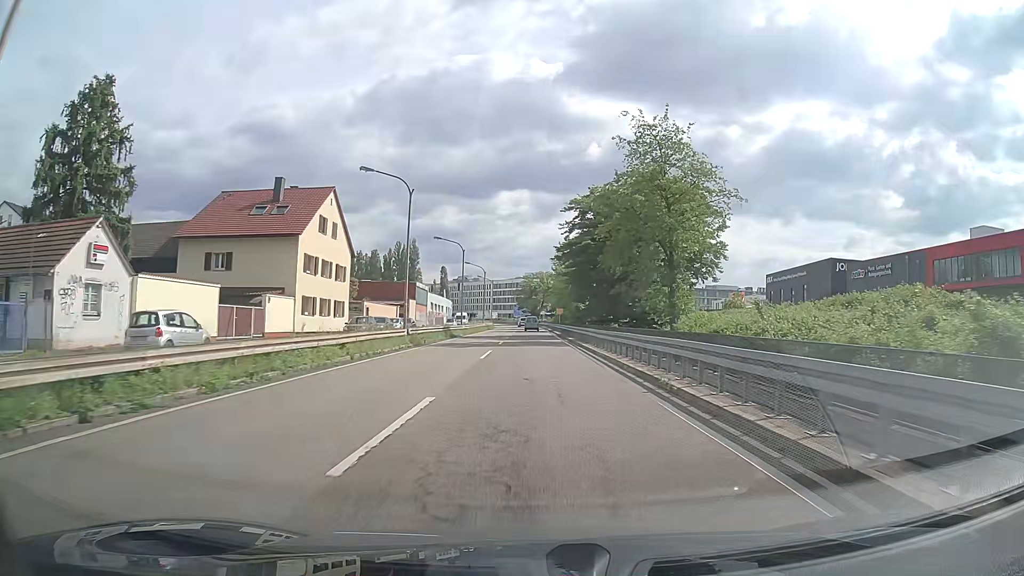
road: trunk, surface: asphalt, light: Day
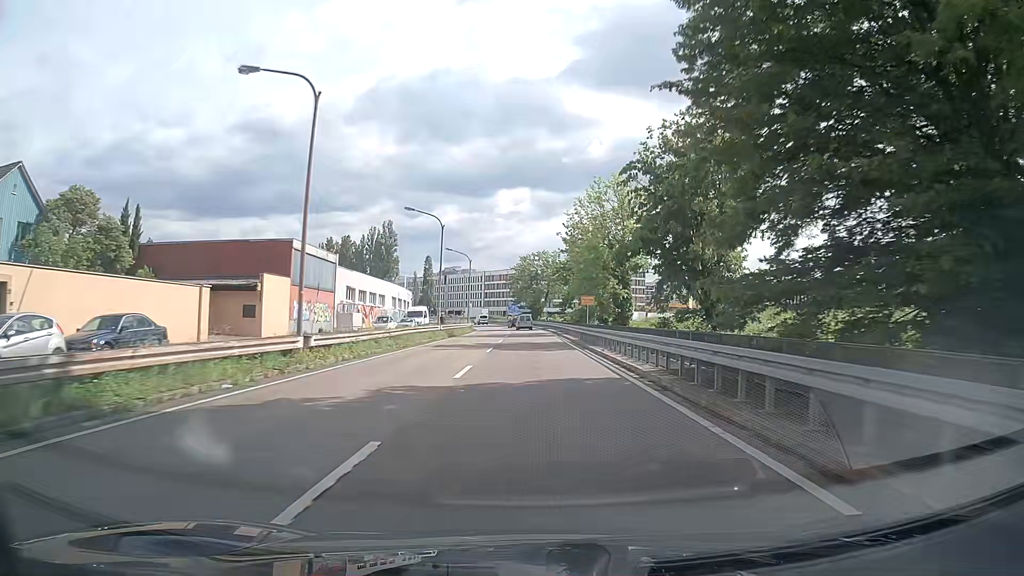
(-0.1, +46.6) m; 0°
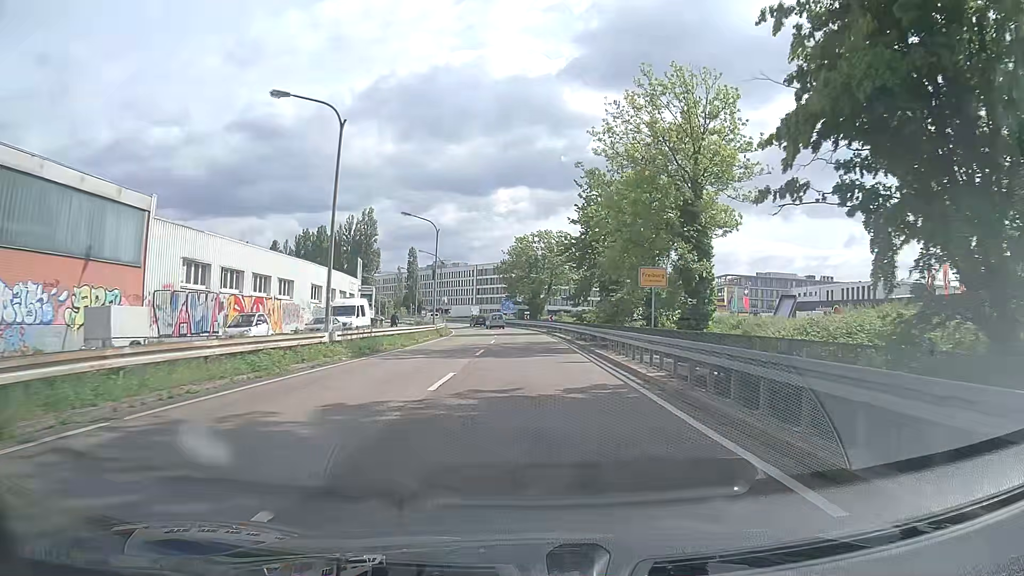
(-0.1, +26.7) m; 0°
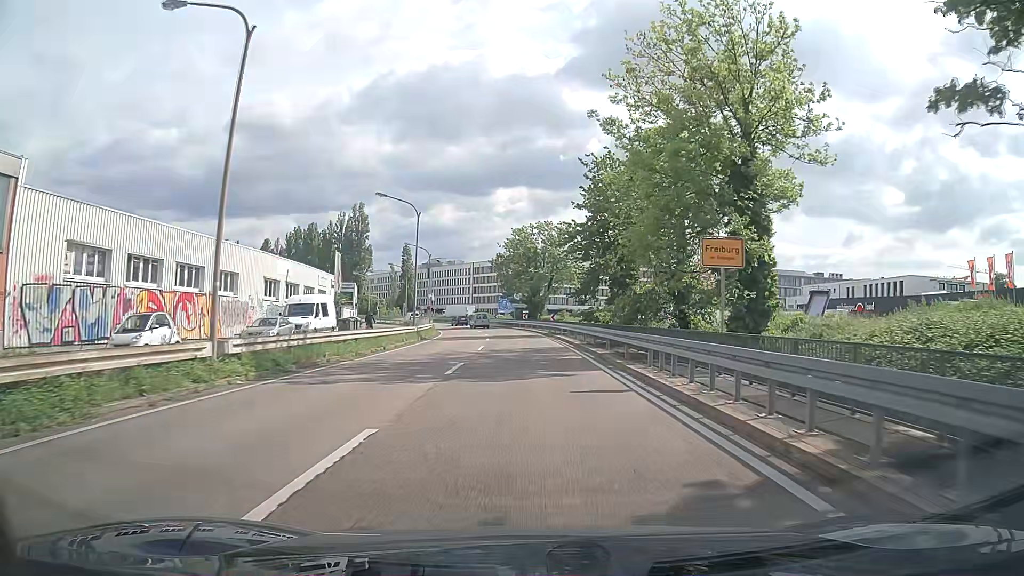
(0.0, +8.4) m; 0°
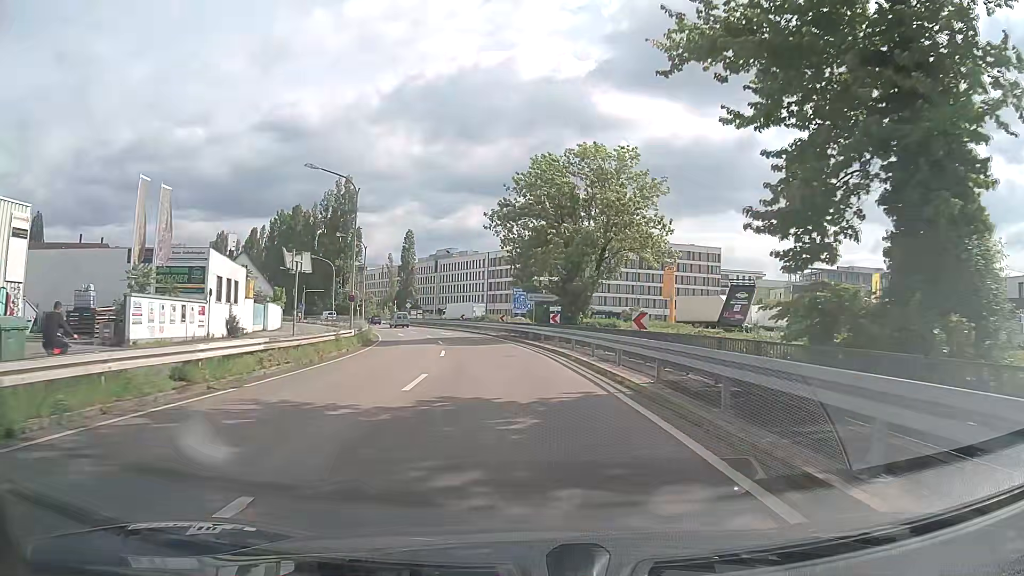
(-0.5, +39.0) m; -2°
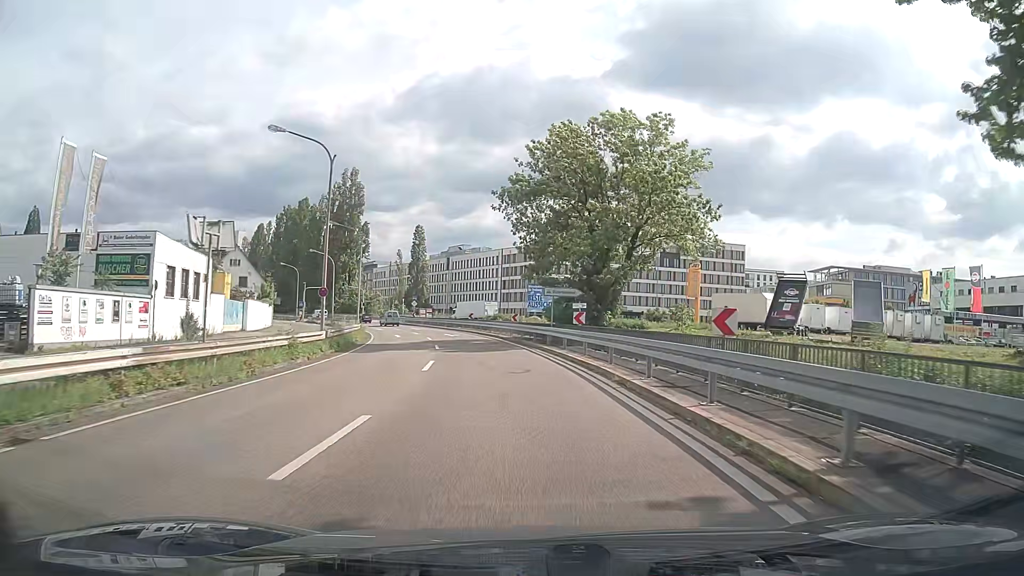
(-0.1, +7.4) m; -1°
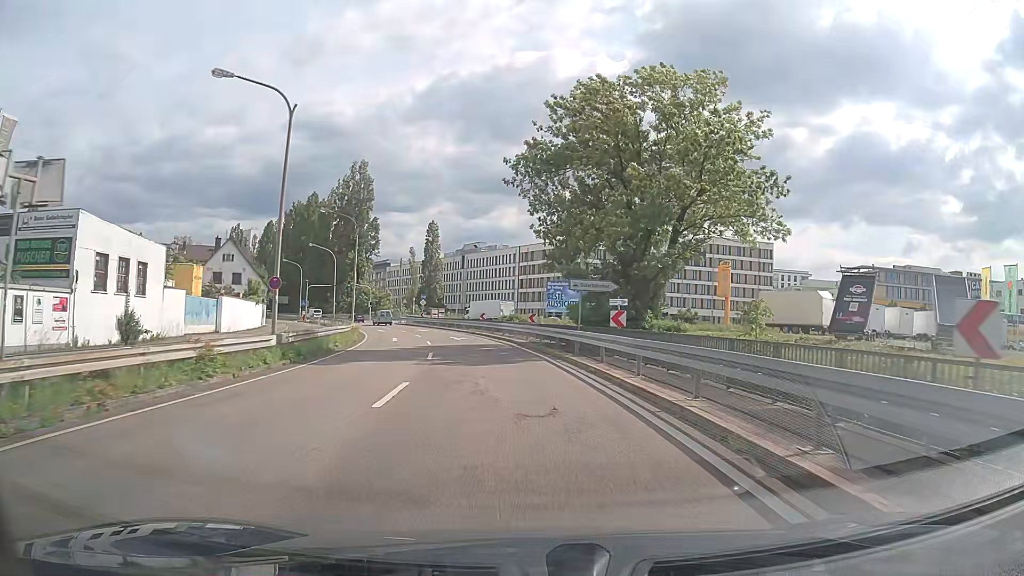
(-0.1, +7.4) m; -1°
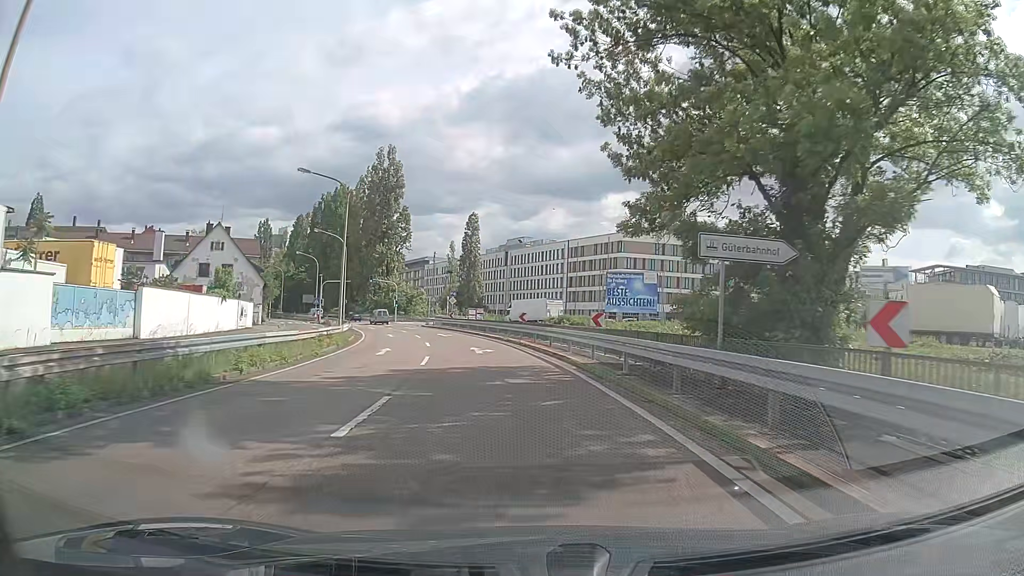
(-0.6, +14.8) m; -4°
(0, +10) (-1, +20) (-2, +30) (-4, +40) (-6, +49) (-9, +59) (-12, +69) (-14, +78) (-11, +88) (-3, +94) m
